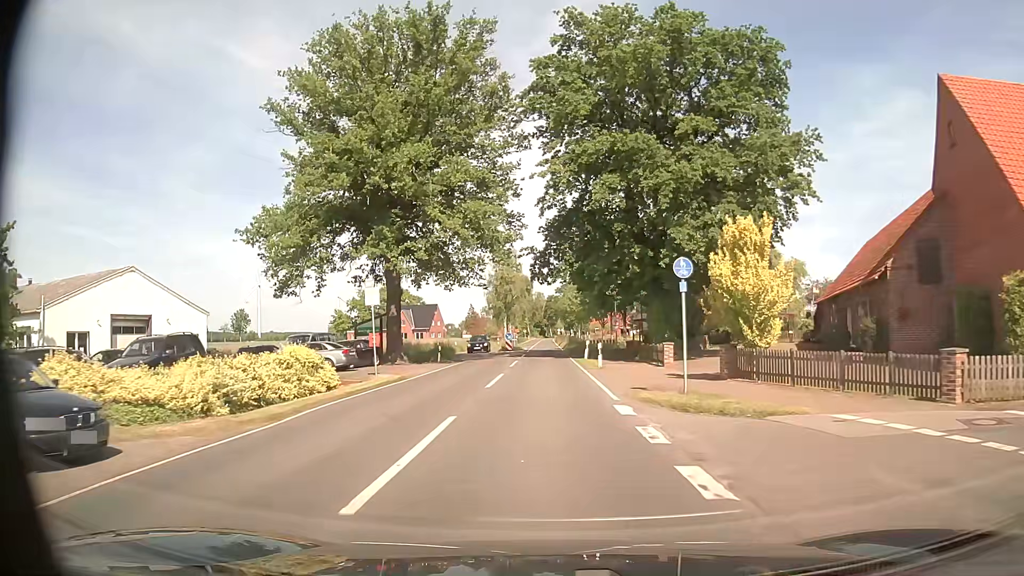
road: secondary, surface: asphalt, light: Day
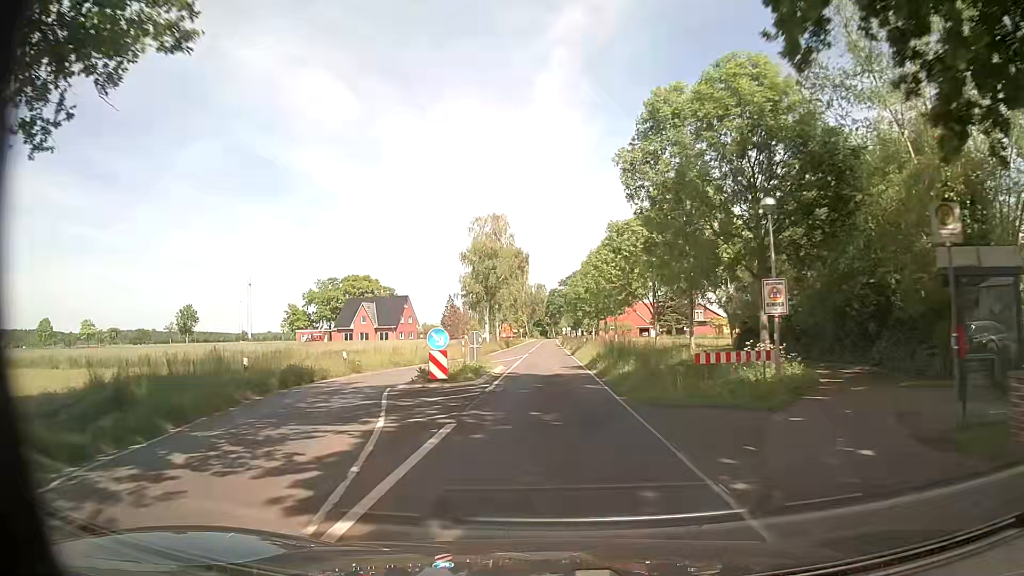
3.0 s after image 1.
(-0.1, +36.7) m; 0°
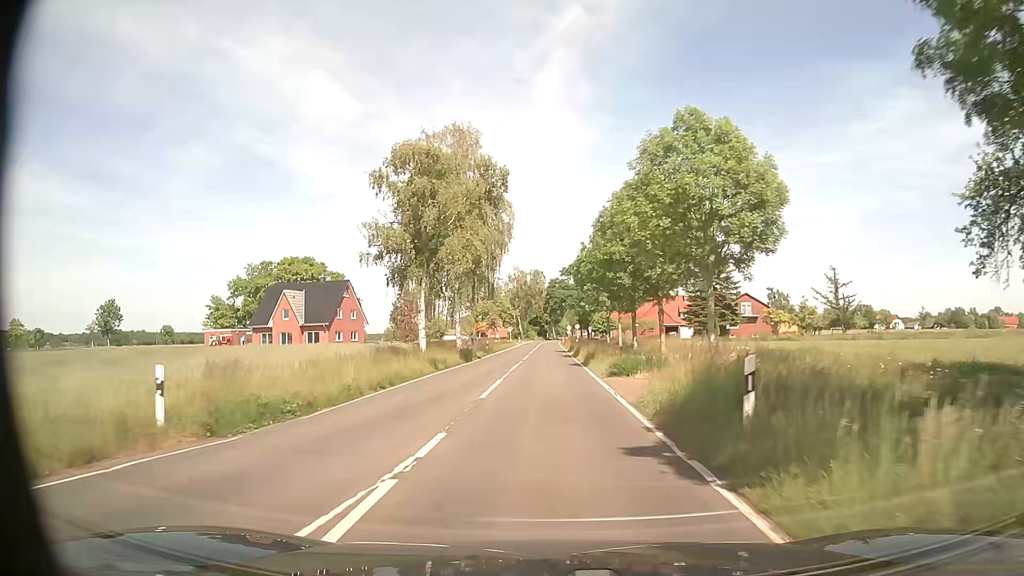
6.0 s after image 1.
(-0.1, +37.7) m; 0°
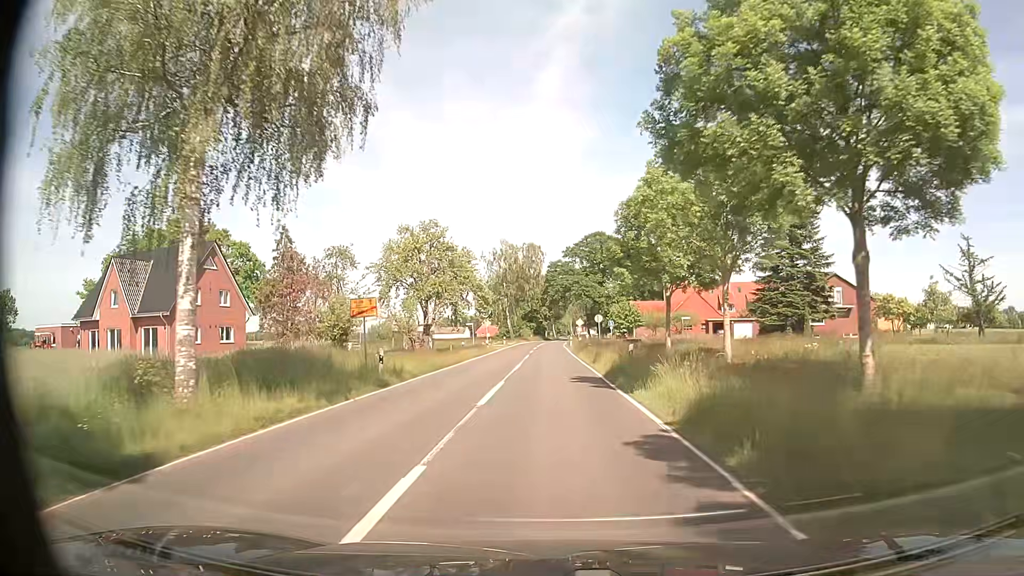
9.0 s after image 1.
(-0.1, +38.0) m; 0°
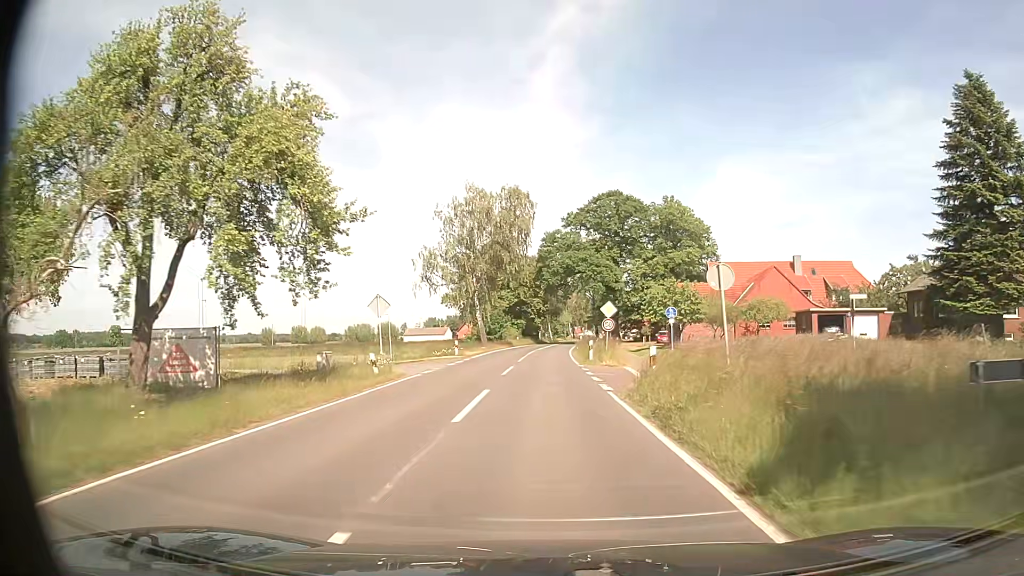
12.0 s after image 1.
(+0.2, +38.0) m; 0°
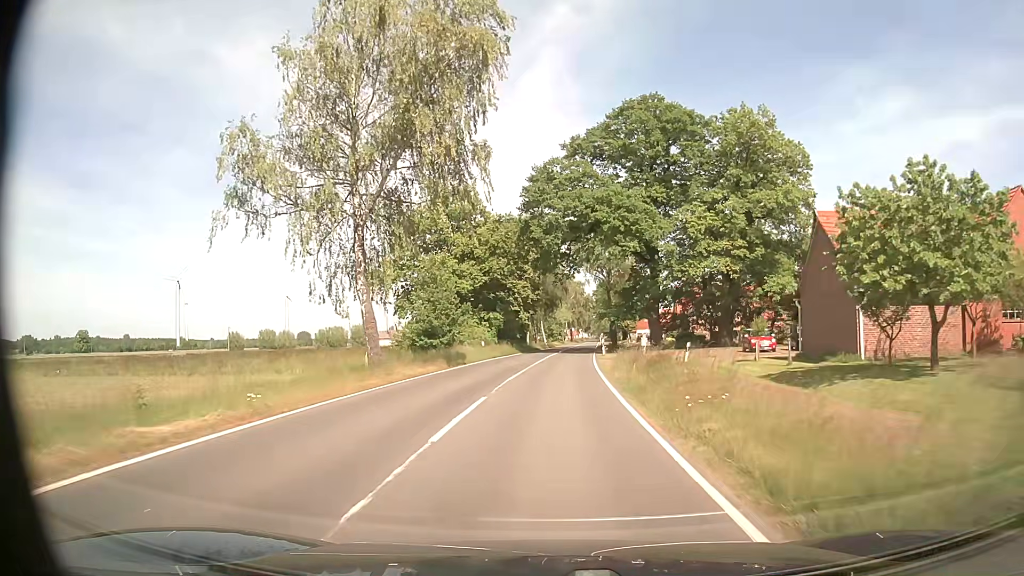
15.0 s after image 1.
(+0.6, +38.0) m; +1°
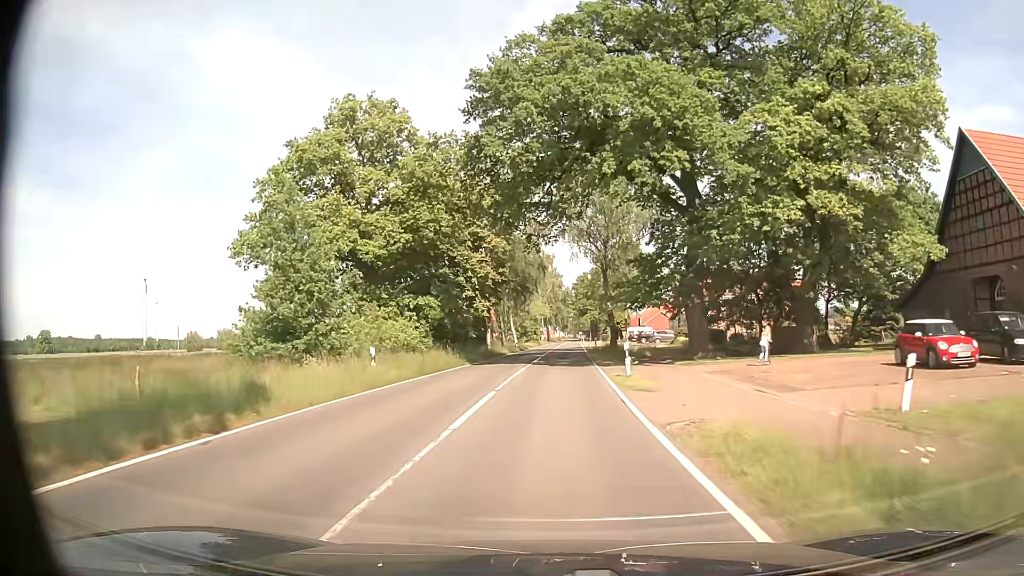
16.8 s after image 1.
(+0.5, +22.8) m; +2°
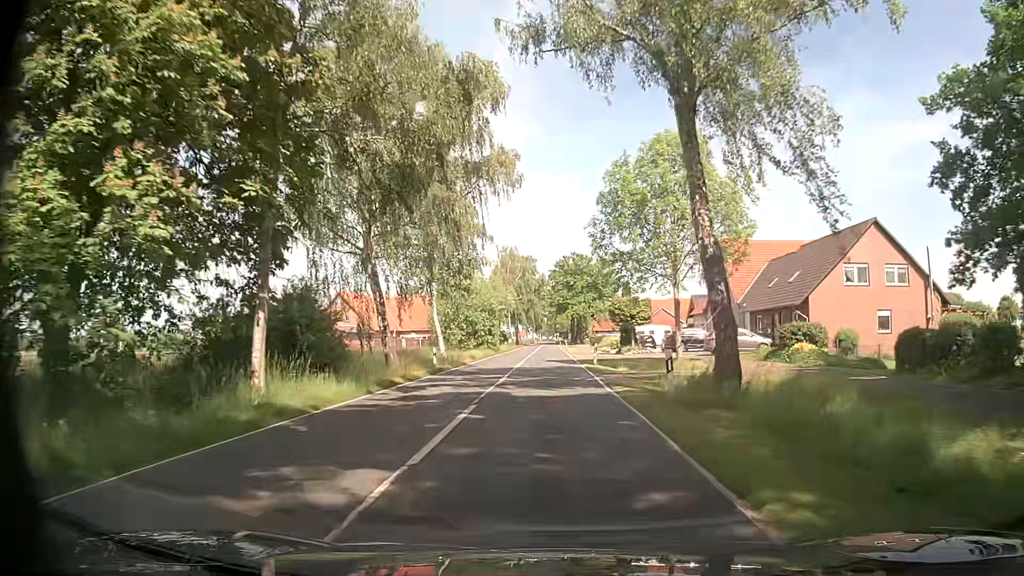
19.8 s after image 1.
(+1.0, +38.1) m; +3°
(0, +10) (0, +20) (0, +30) (0, +40) (0, +50) (0, +60) (0, +70) (0, +80) (0, +90) (0, +100) m
